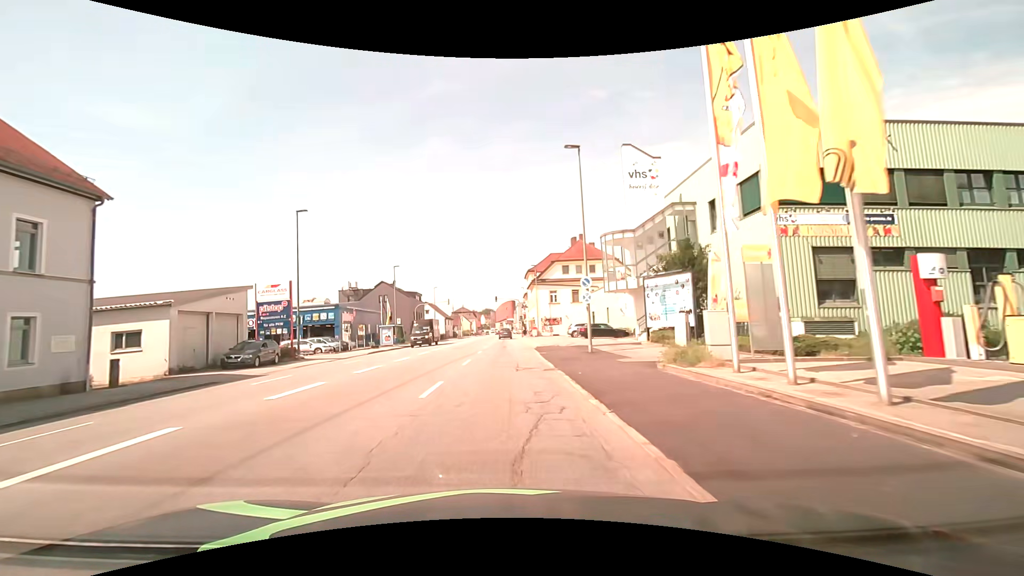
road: tertiary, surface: asphalt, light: Day
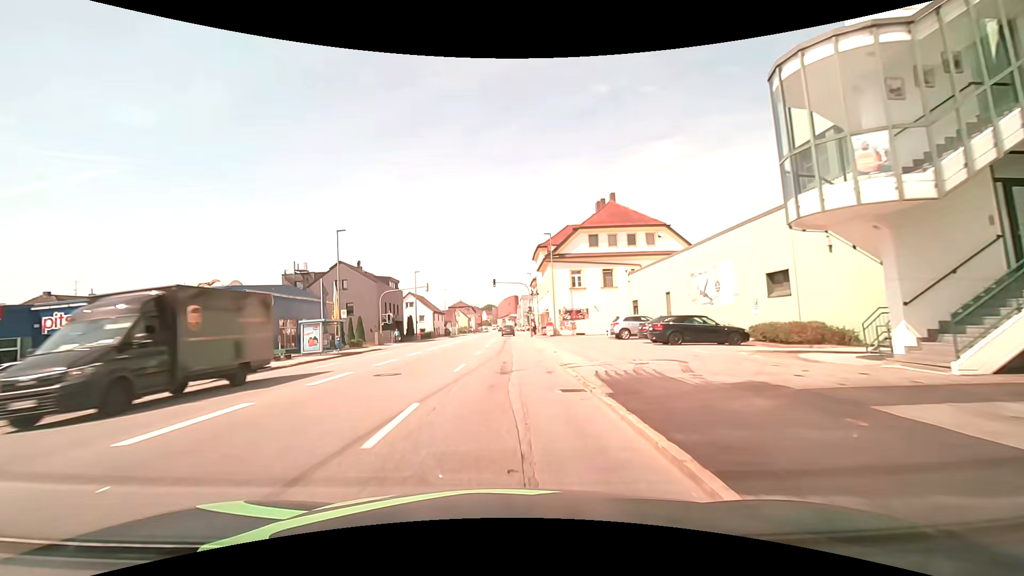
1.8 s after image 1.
(-0.1, +22.2) m; -2°
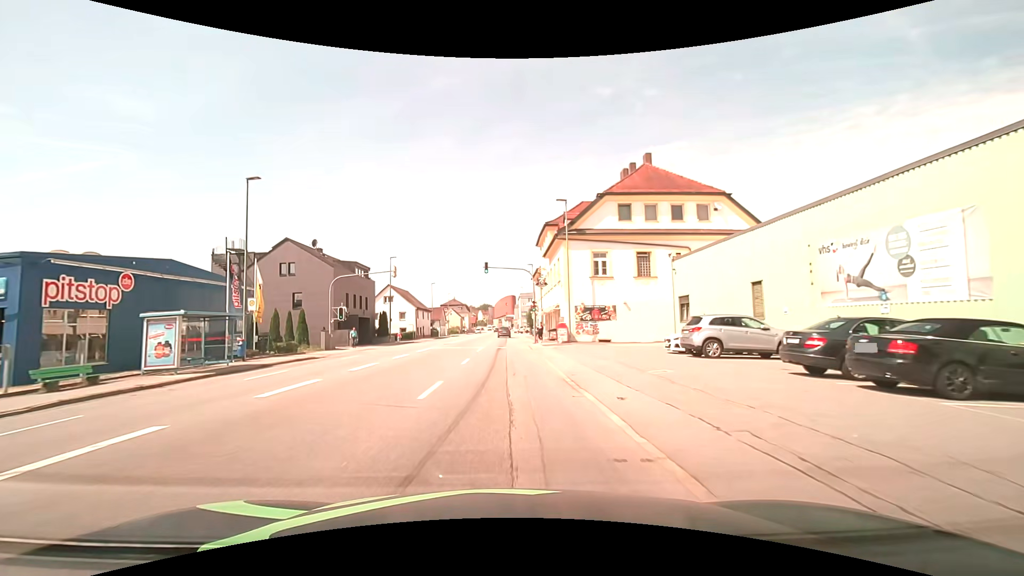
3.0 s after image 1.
(+0.3, +14.3) m; +1°
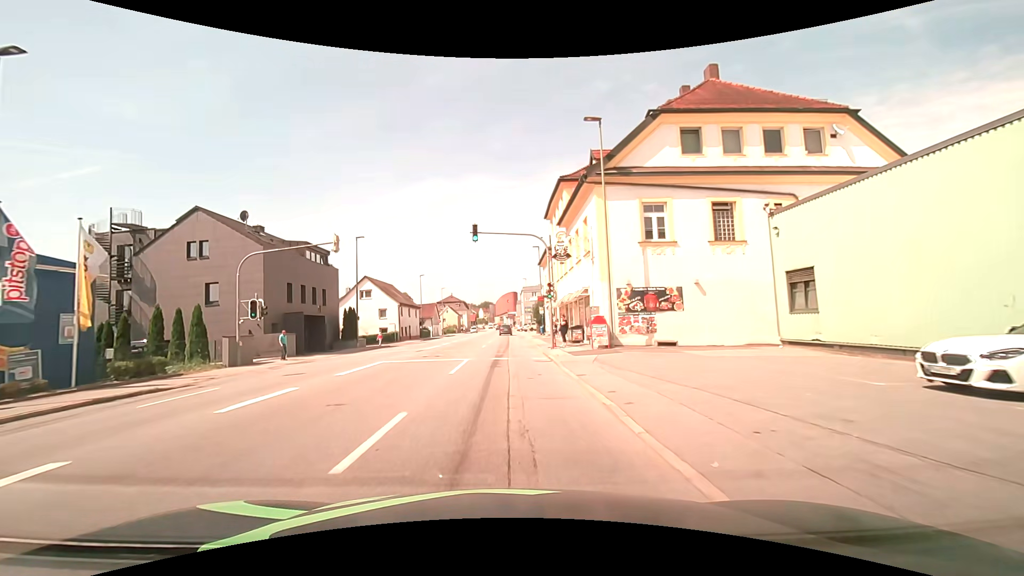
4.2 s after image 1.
(0.0, +13.6) m; 0°
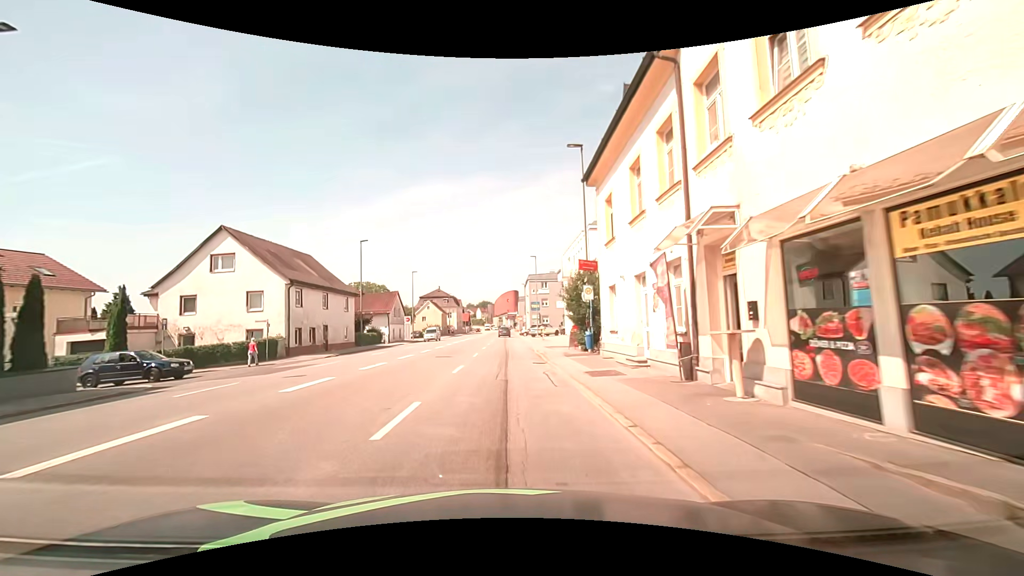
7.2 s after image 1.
(-0.1, +33.5) m; 0°
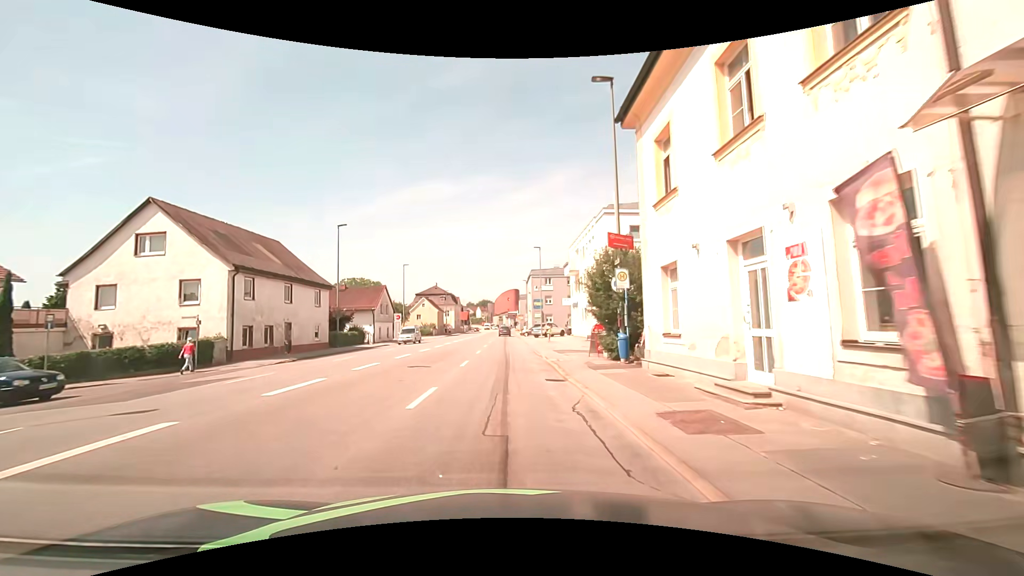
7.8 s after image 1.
(-0.1, +6.8) m; 0°
(0, +10) (0, +20) (0, +30) (0, +40) (0, +50) (0, +60) (-1, +70) (-1, +80) (-1, +90) (-1, +100) m
